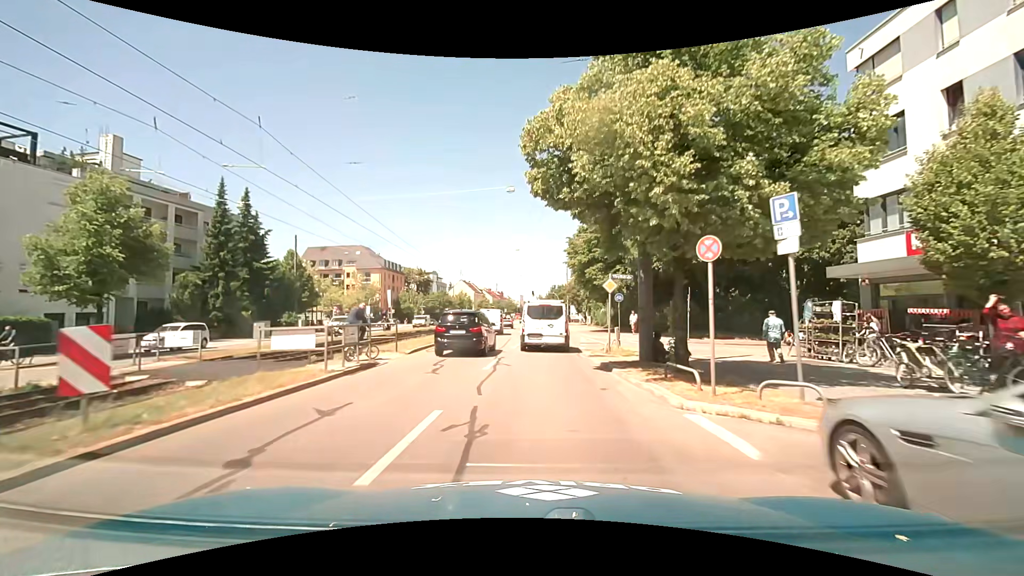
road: primary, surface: asphalt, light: Day
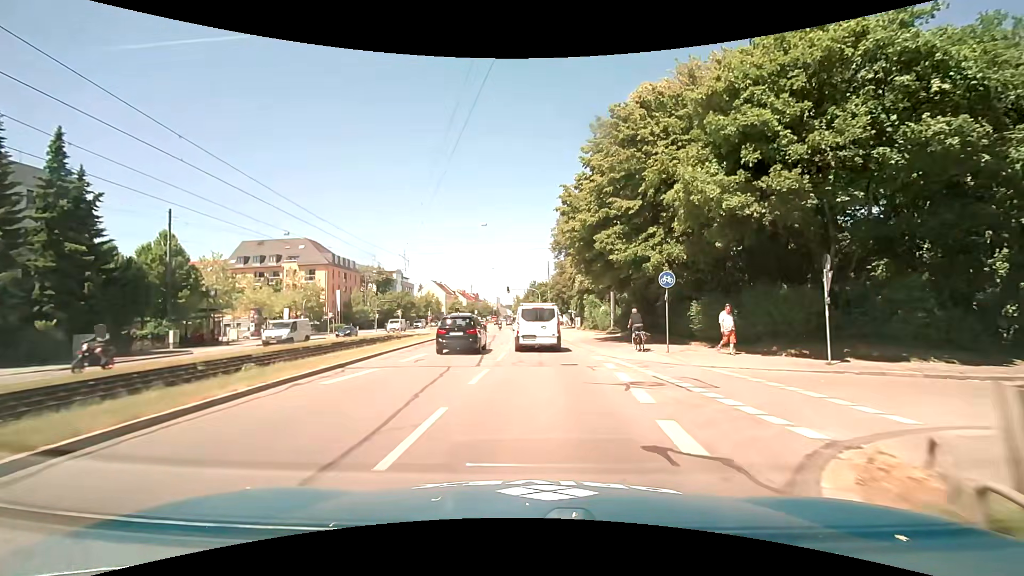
(+0.3, +17.3) m; +2°
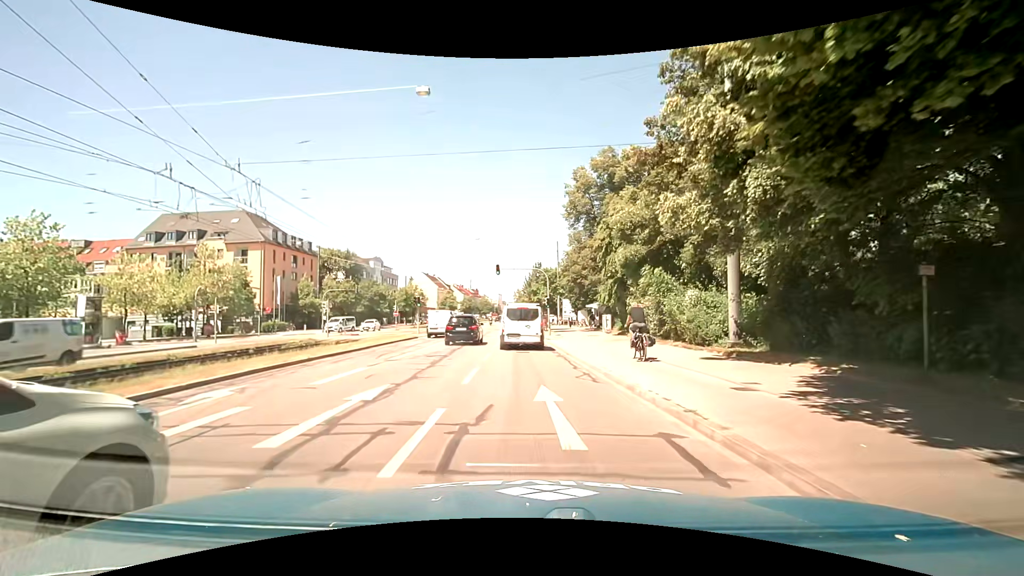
(+0.5, +24.6) m; +1°
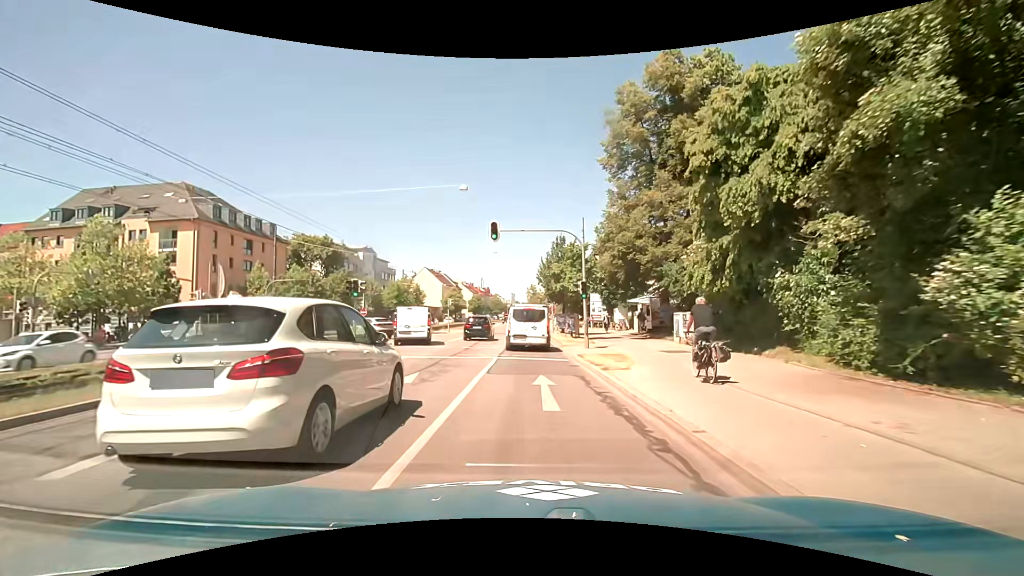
(-0.3, +18.4) m; -2°
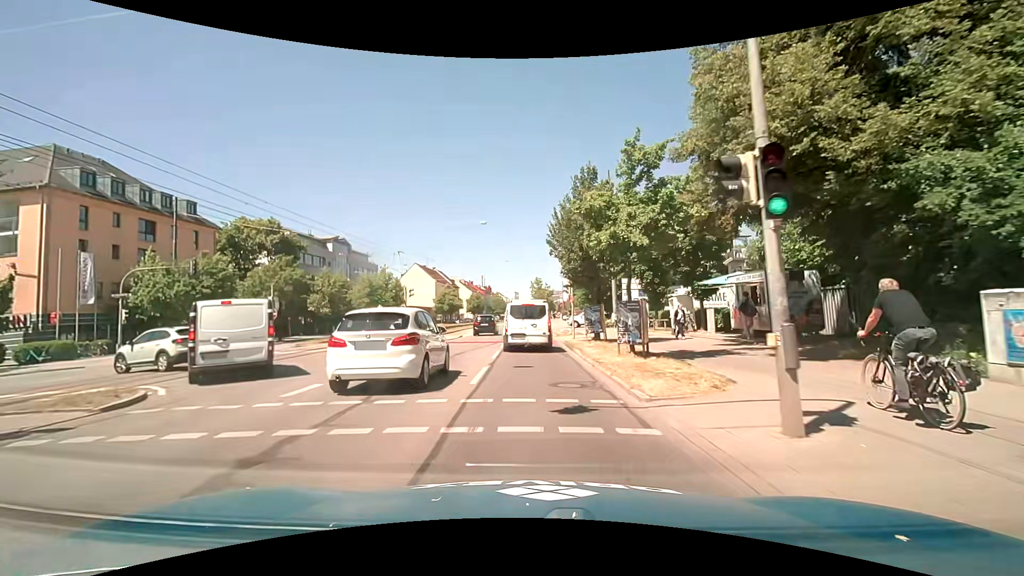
(-0.1, +18.0) m; -1°
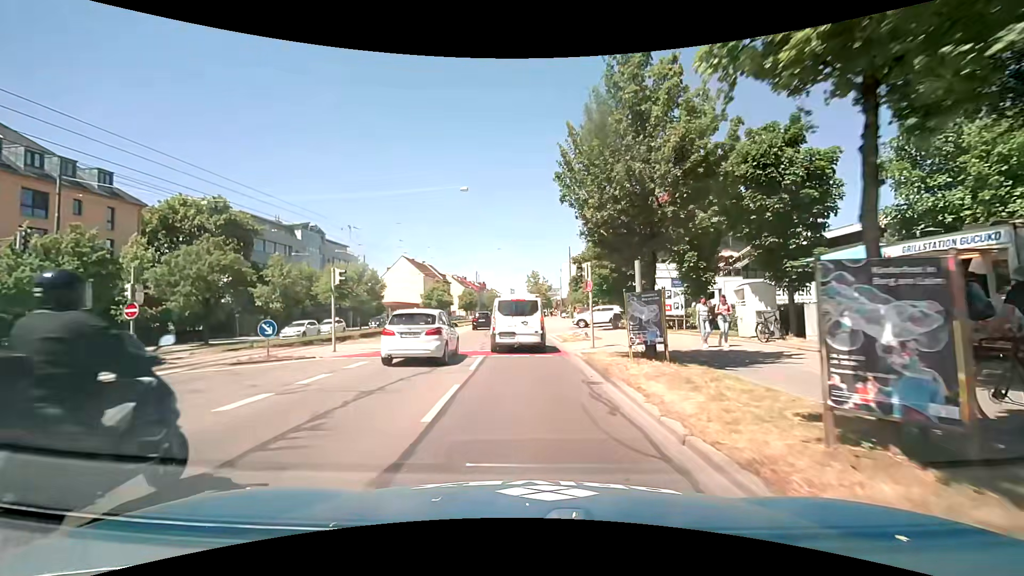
(+0.1, +10.3) m; 0°
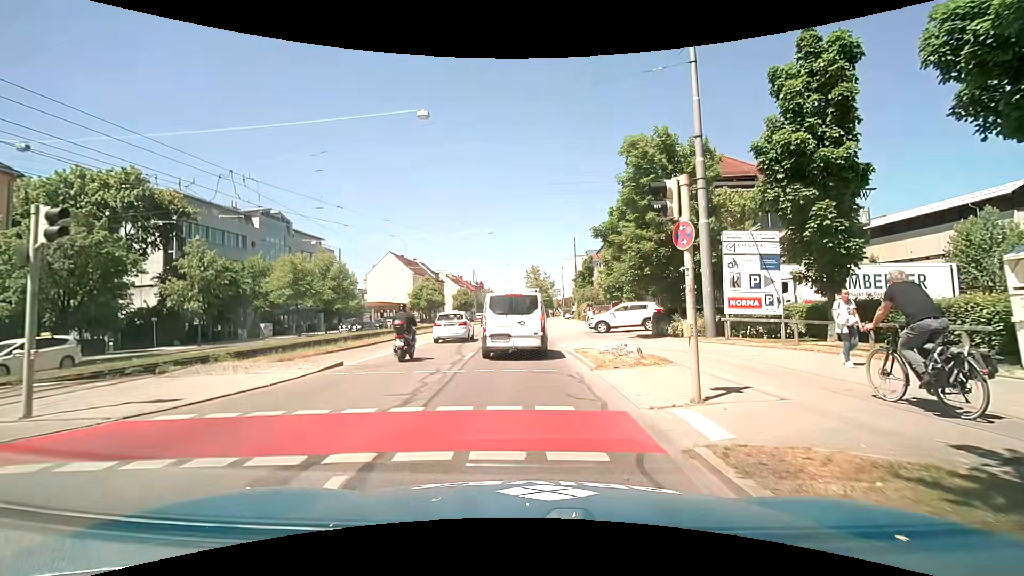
(+0.1, +11.6) m; -1°
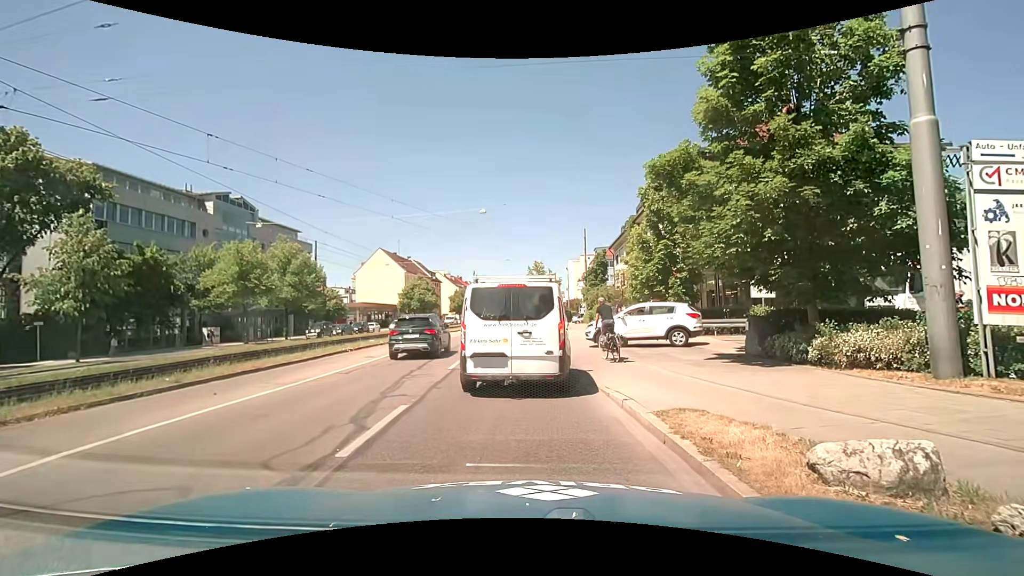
(+0.2, +9.9) m; +2°
(0, +10) (-1, +20) (-2, +30) (-2, +40) (-3, +50) (-3, +60) (-3, +70) (-3, +80) (-3, +90) (-3, +100) m
